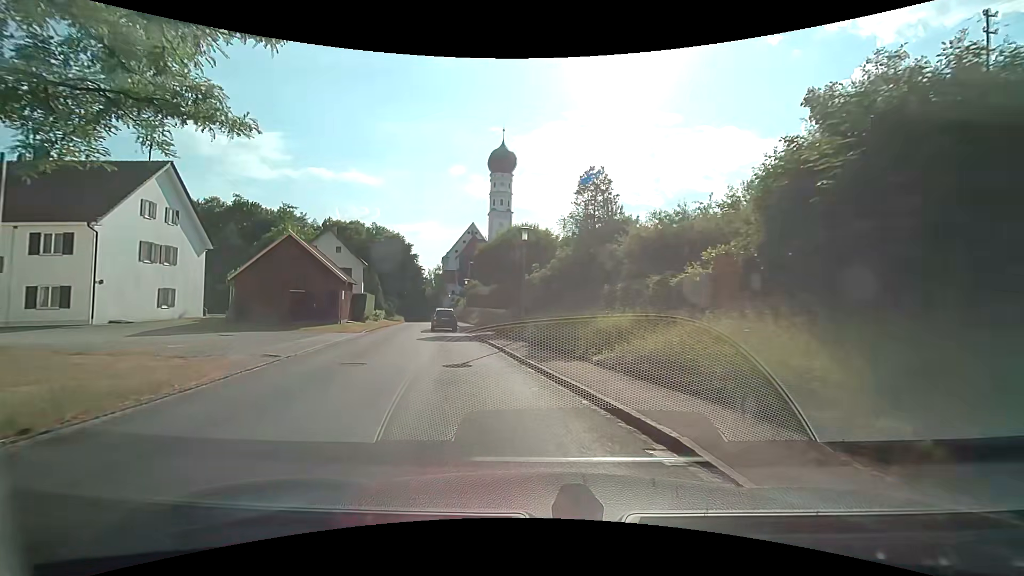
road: tertiary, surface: asphalt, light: Day
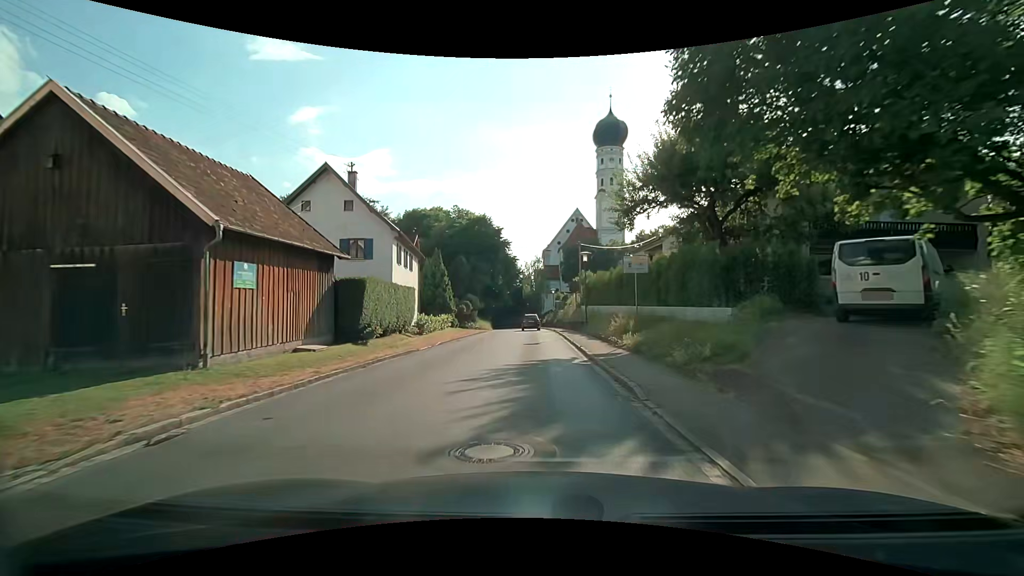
(-4.7, +25.4) m; -13°
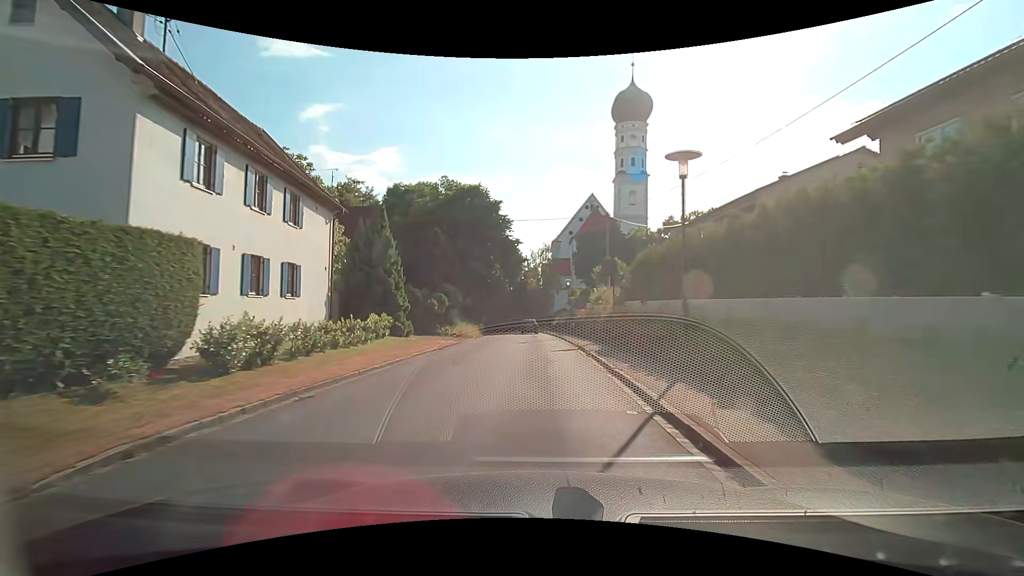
(-0.1, +18.5) m; -1°
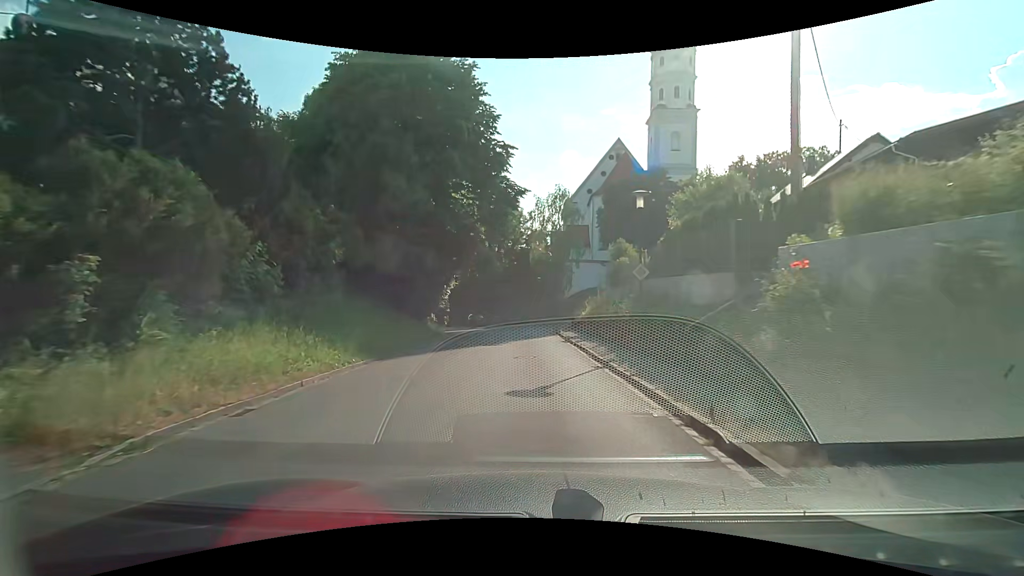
(+0.1, +30.6) m; 0°
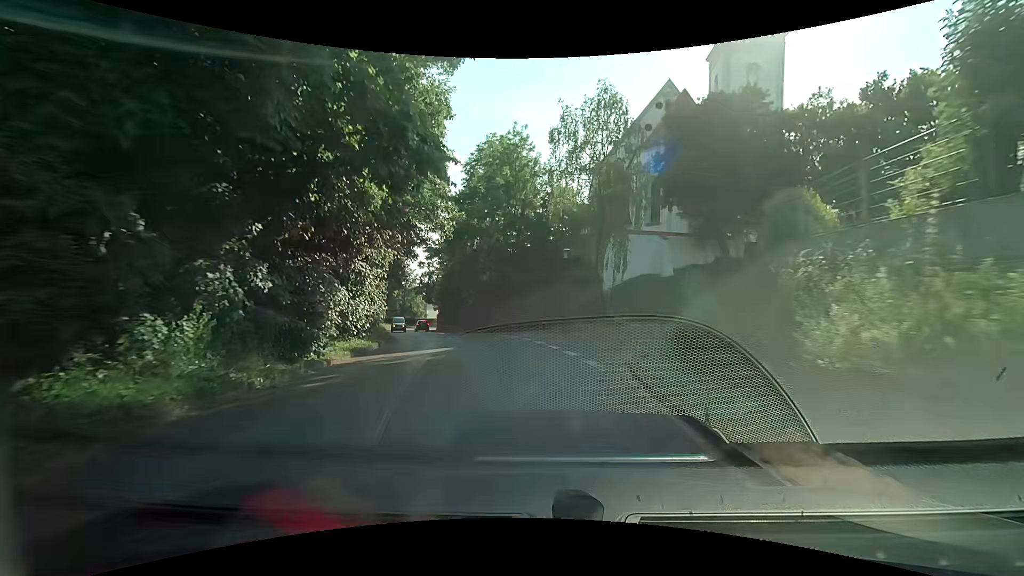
(-0.6, +23.4) m; -2°
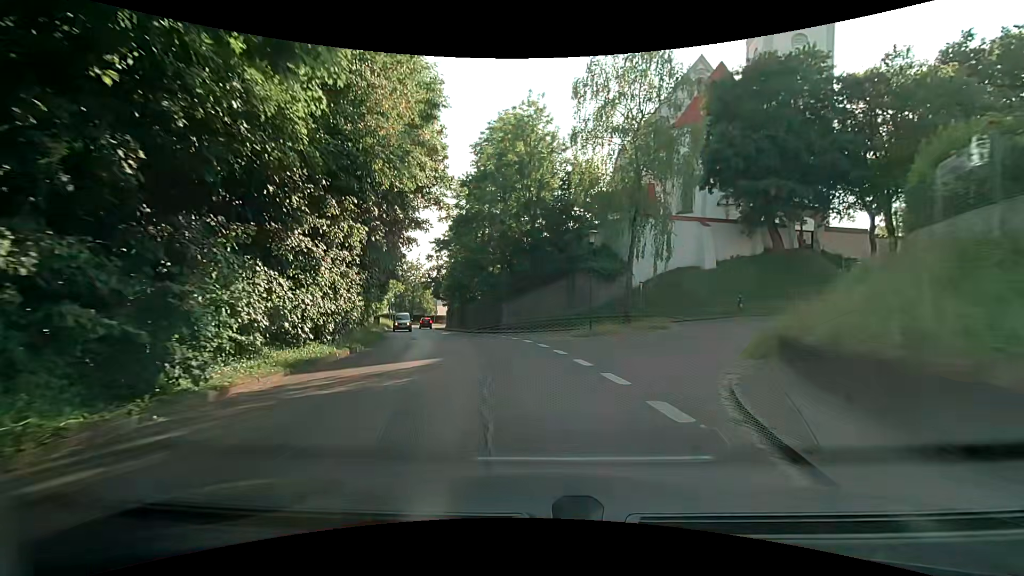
(-0.1, +5.7) m; -3°
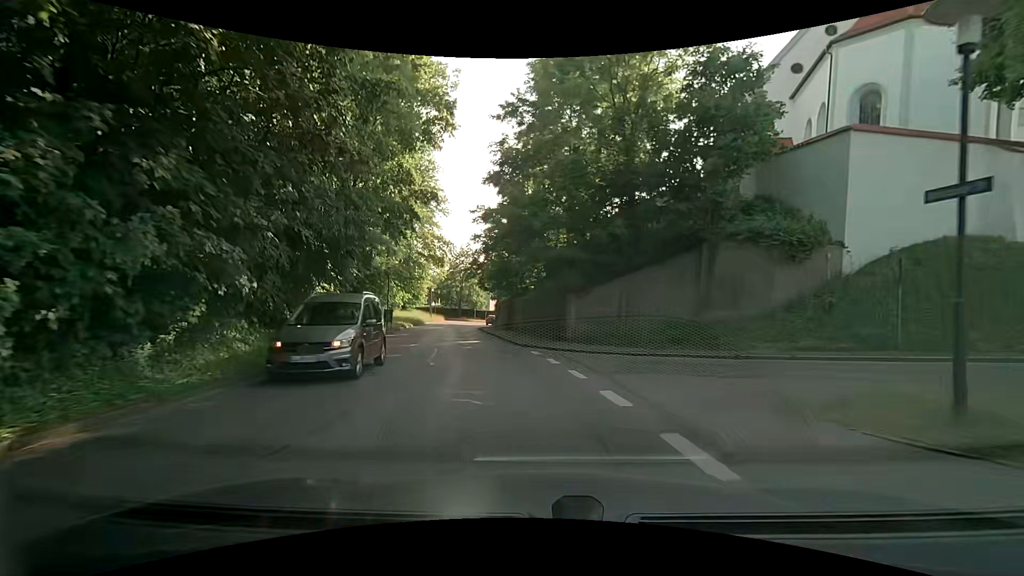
(-0.8, +16.3) m; -7°
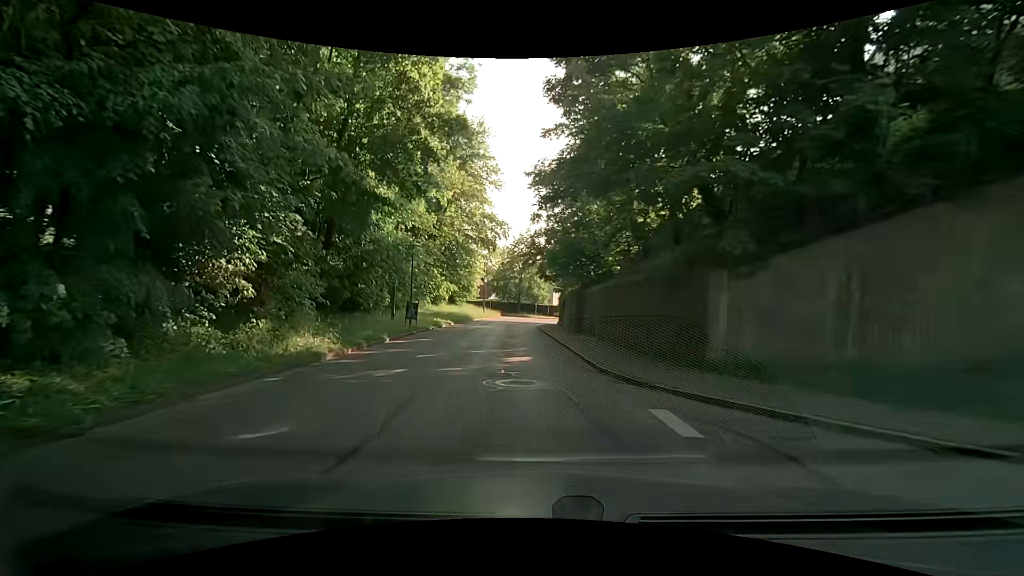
(-0.6, +10.7) m; -5°
(-1, +10) (-1, +20) (-2, +30) (-3, +40) (-3, +50) (-2, +60) (+1, +69) (+6, +78) (+12, +86) (+20, +93) m
